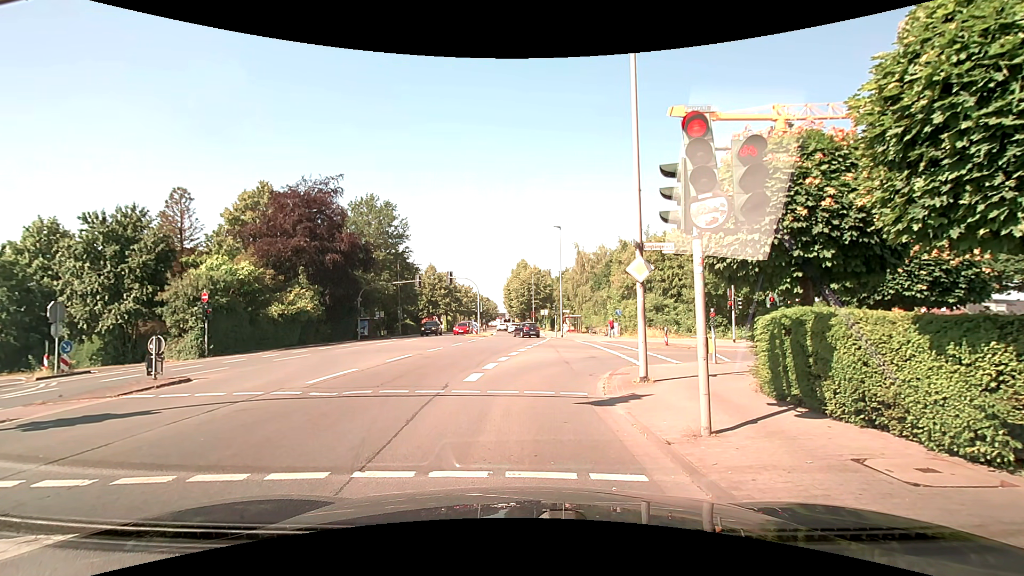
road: secondary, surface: asphalt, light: Day
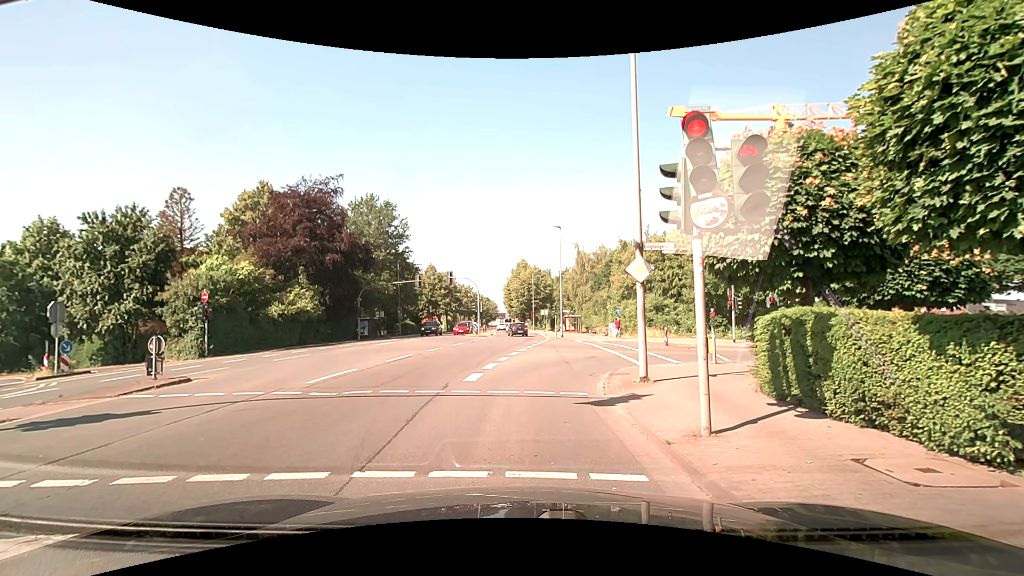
(0.0, 0.0) m; 0°
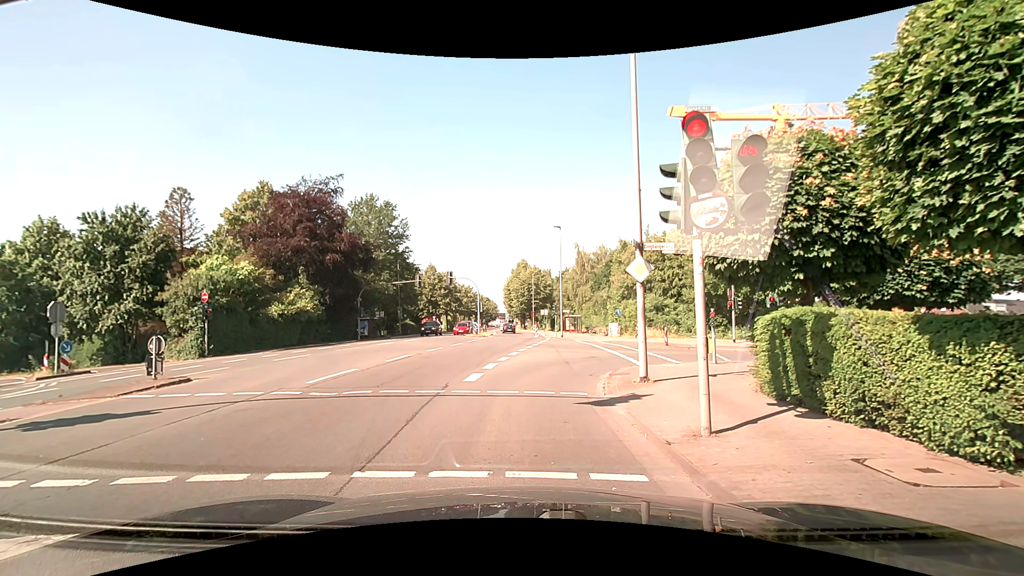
(0.0, 0.0) m; 0°
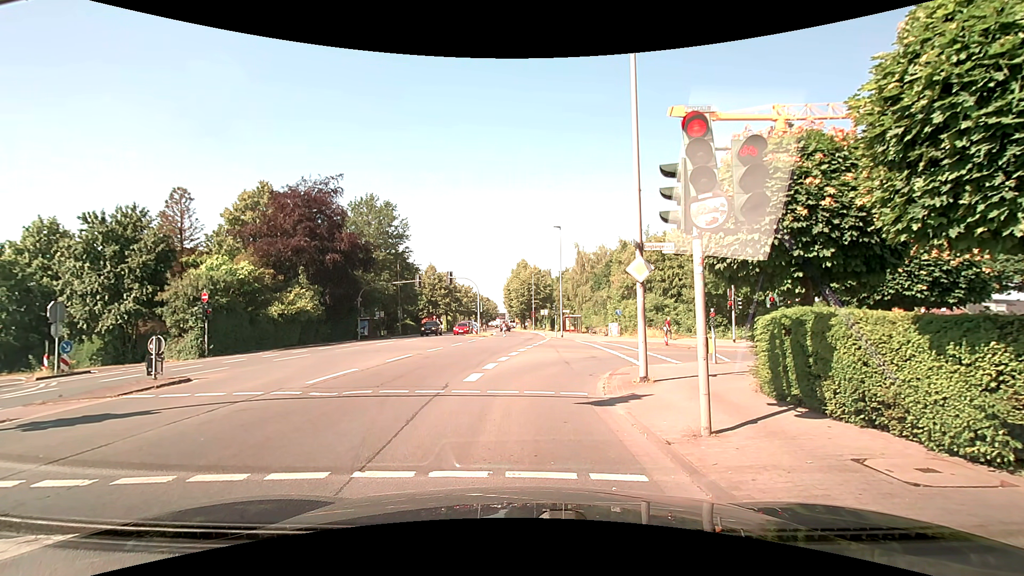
(0.0, 0.0) m; 0°
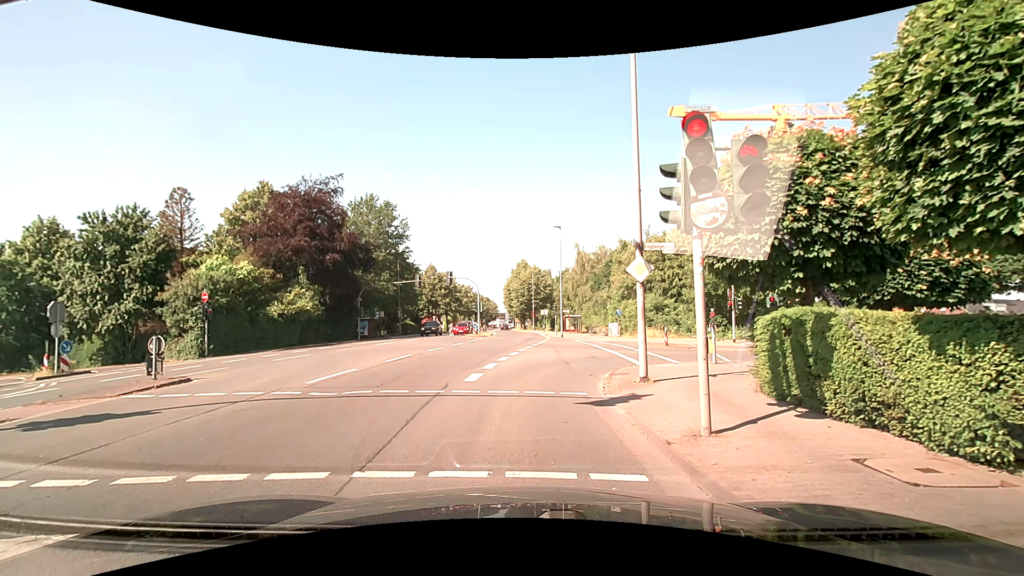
(0.0, 0.0) m; 0°
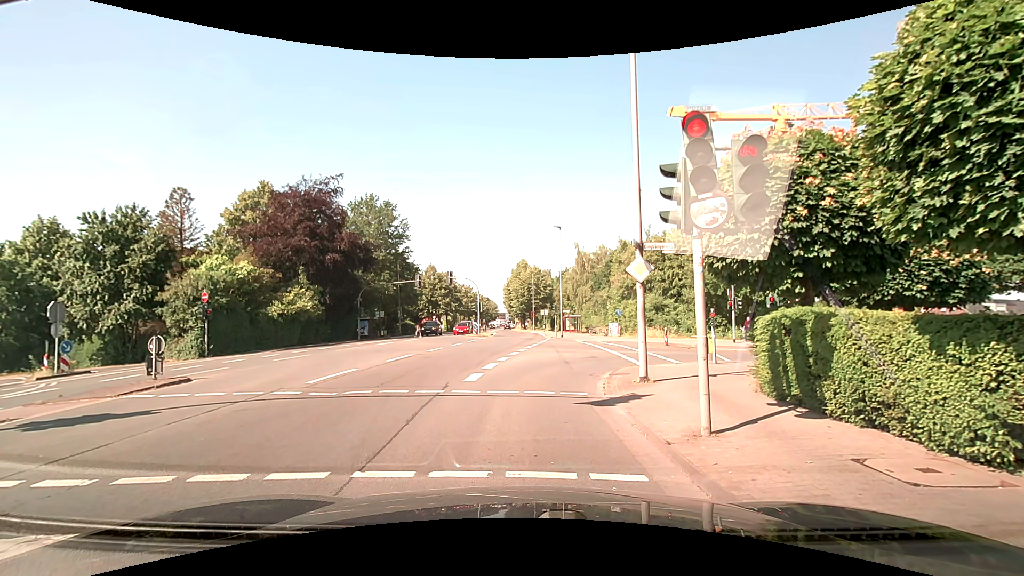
(0.0, 0.0) m; 0°
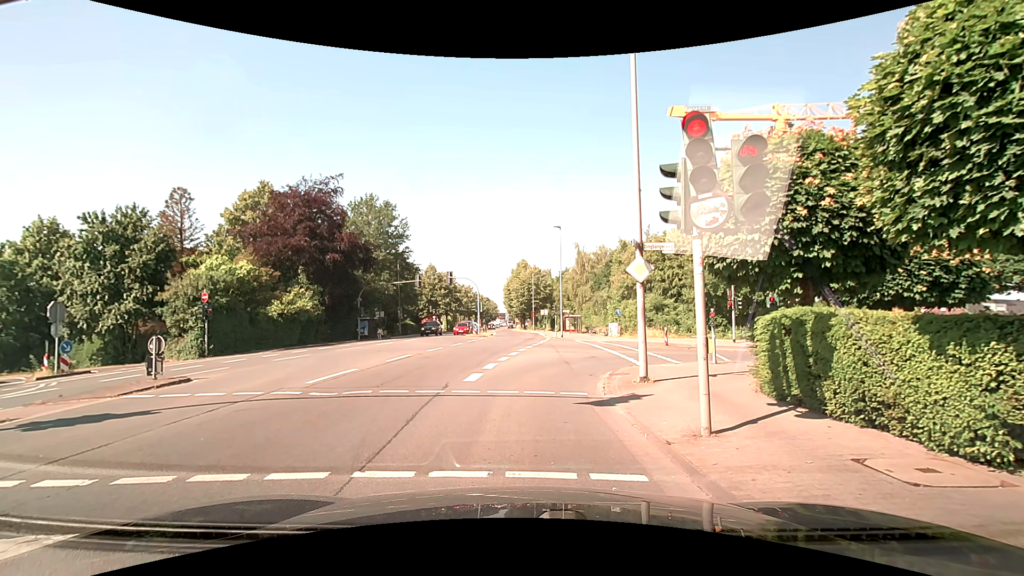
(0.0, 0.0) m; 0°
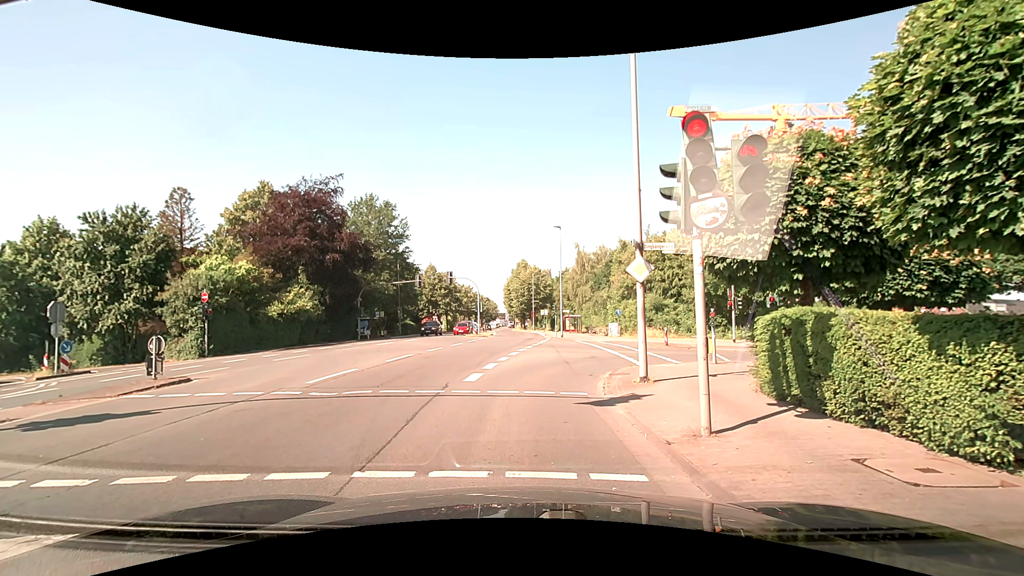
(0.0, 0.0) m; 0°
(0, +10) (+2, +20) (+10, +25) (+20, +24) (+30, +22) (+40, +20) (+49, +18) (+59, +17) (+69, +15) (+79, +14) m
